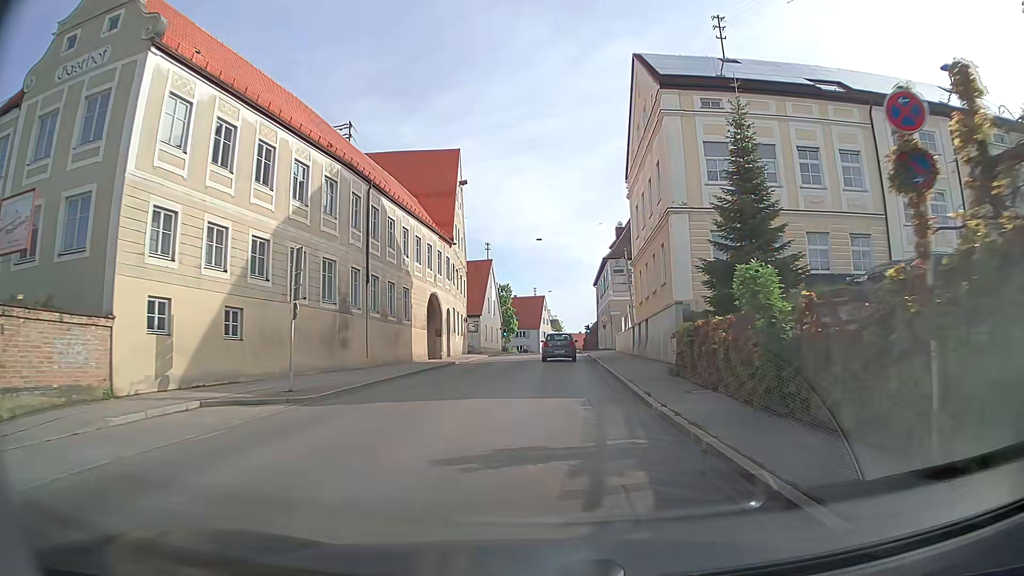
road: secondary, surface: asphalt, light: Day
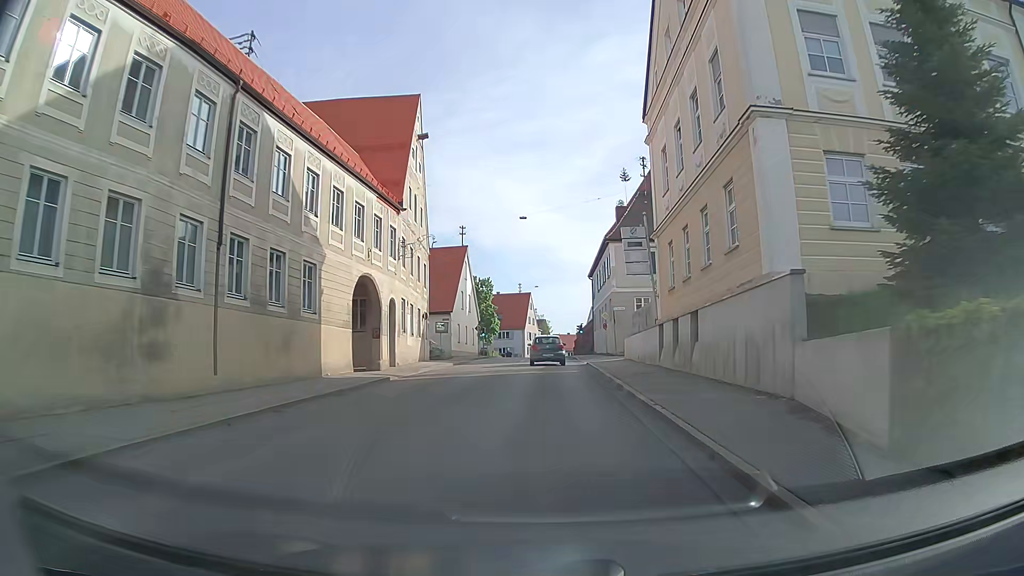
(+0.1, +12.4) m; +1°
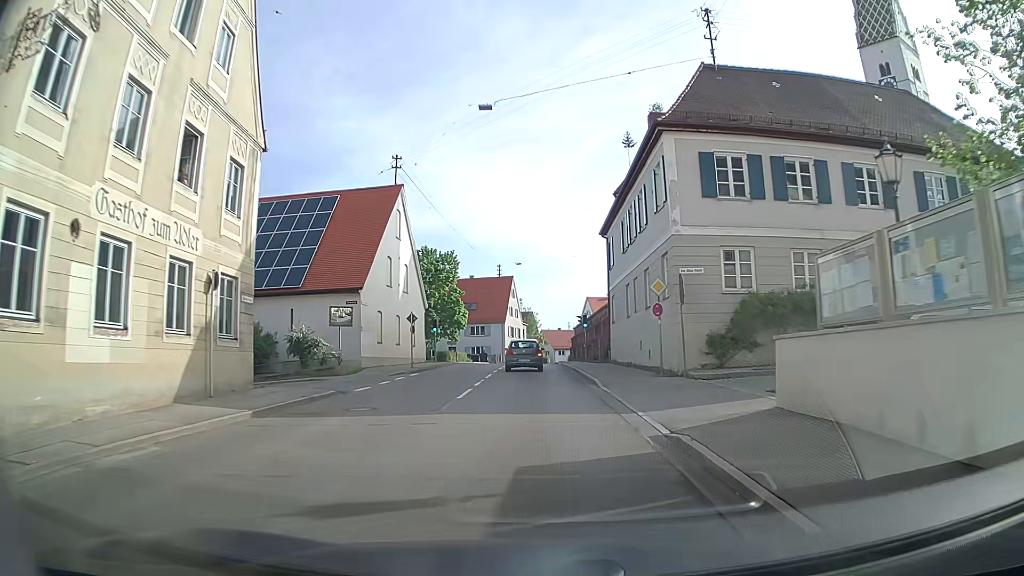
(+0.2, +24.9) m; +1°
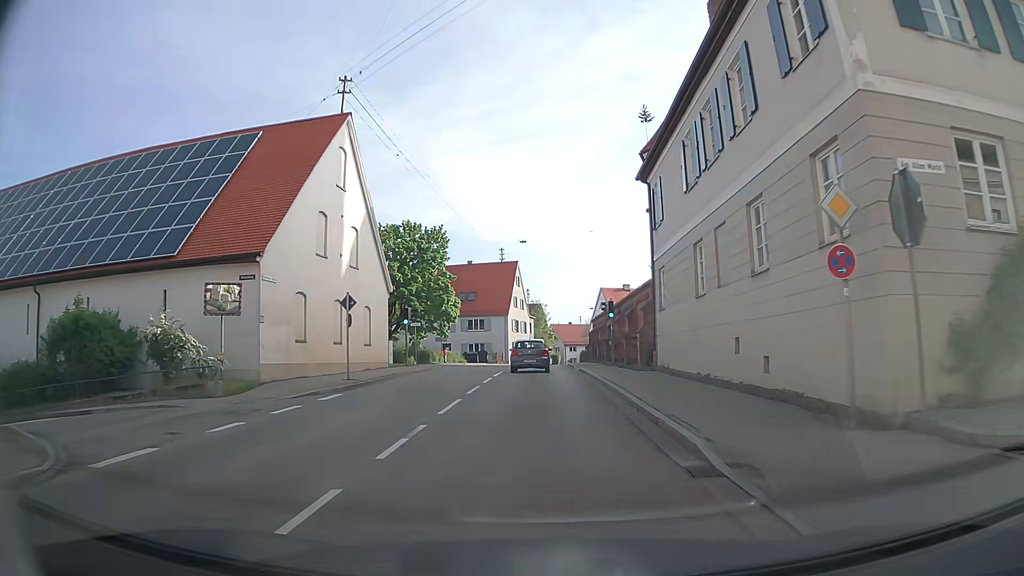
(0.0, +12.6) m; 0°
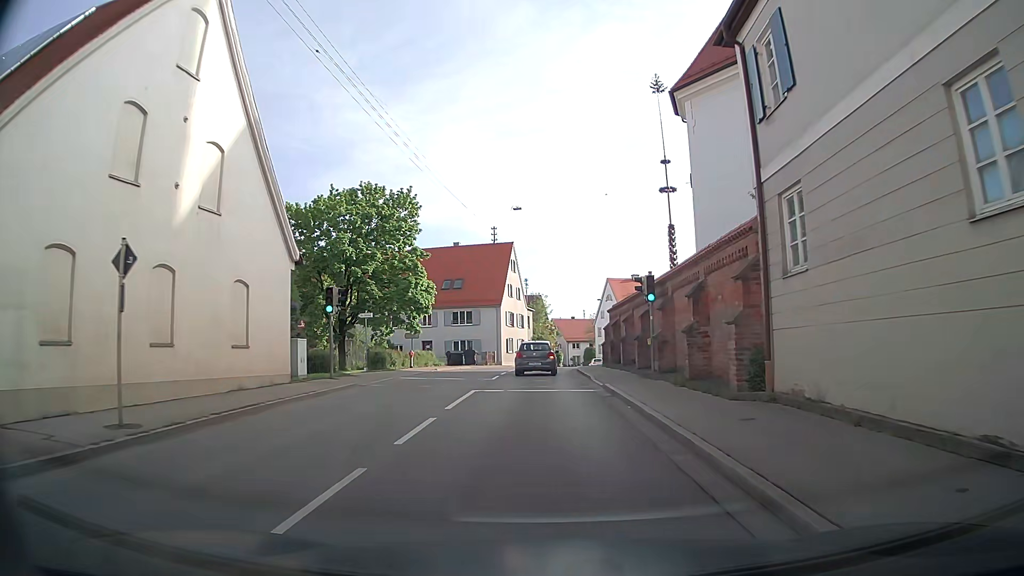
(-0.1, +12.5) m; -1°
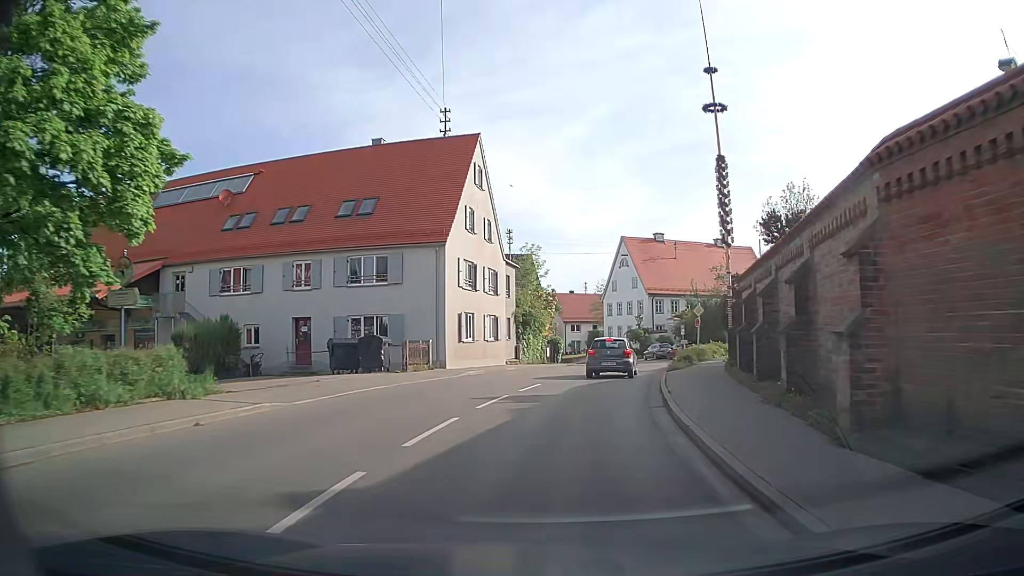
(-0.1, +30.7) m; +1°
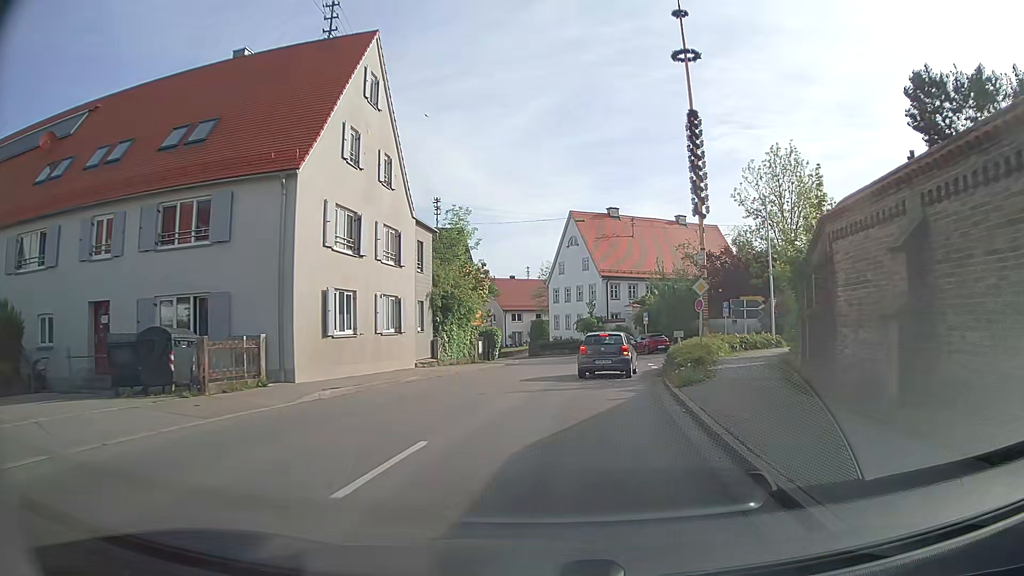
(+0.4, +11.5) m; +4°
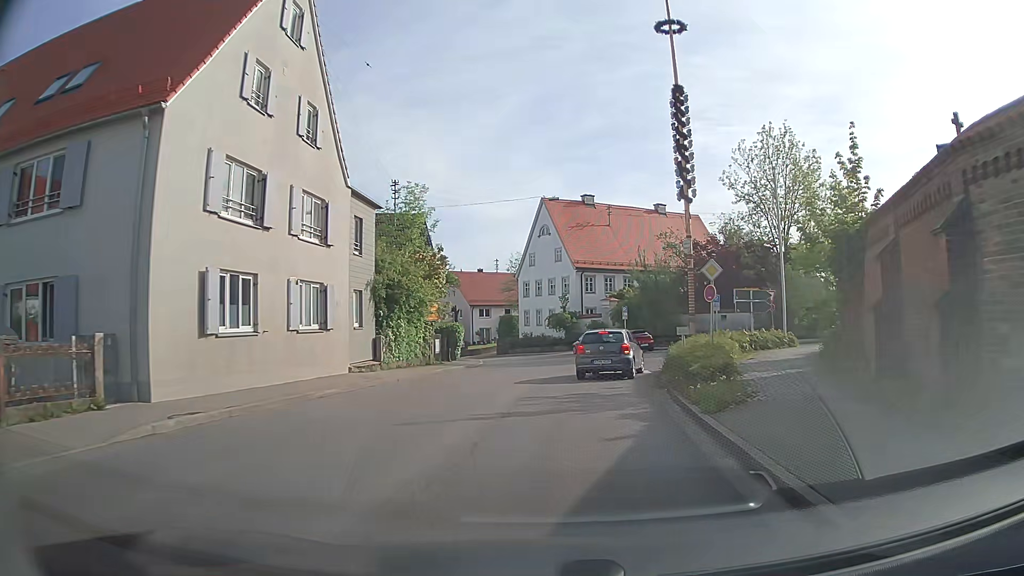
(+0.1, +5.3) m; +2°
(0, +10) (+1, +20) (+2, +30) (+2, +40) (+1, +50) (-2, +59) (-6, +69) (-10, +78) (-15, +87) (-19, +96) m
